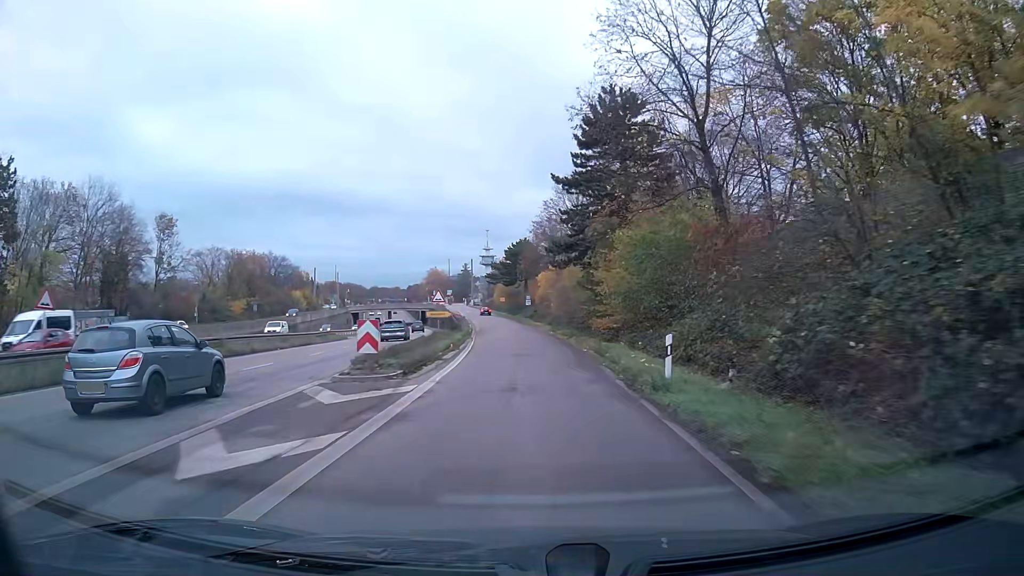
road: trunk_link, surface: asphalt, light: Day
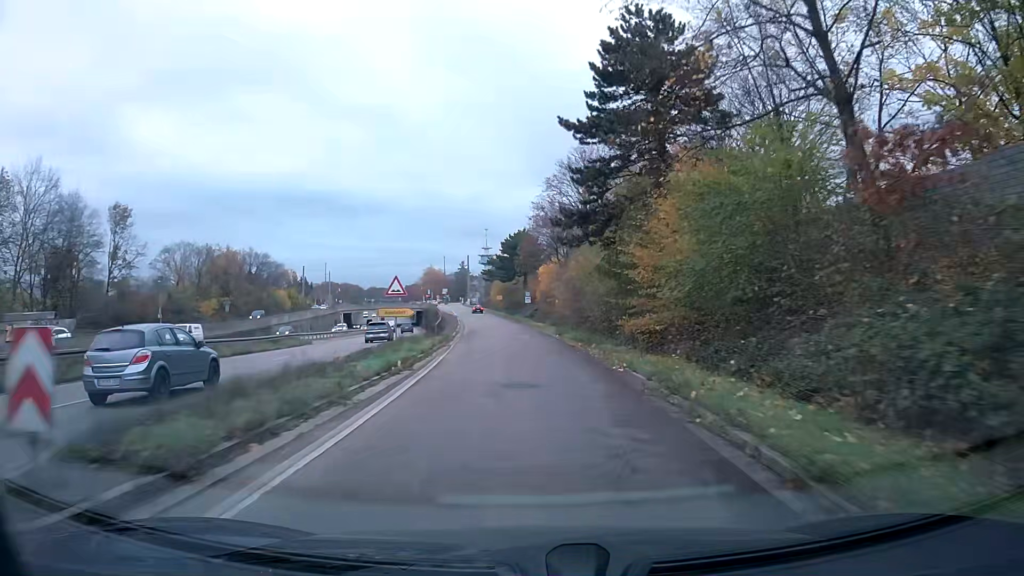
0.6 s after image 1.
(0.0, +11.4) m; 0°
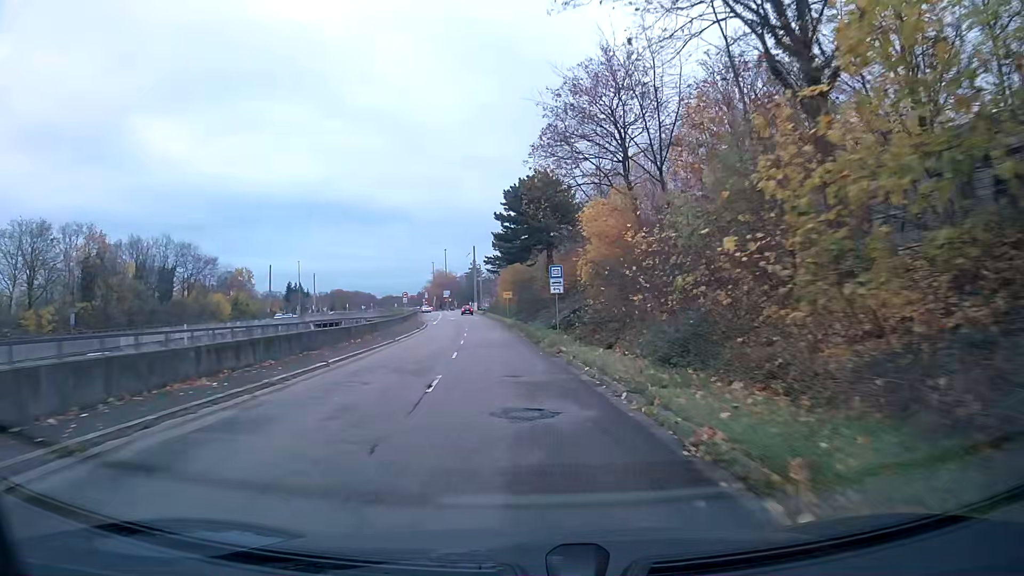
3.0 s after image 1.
(-0.7, +44.6) m; -3°
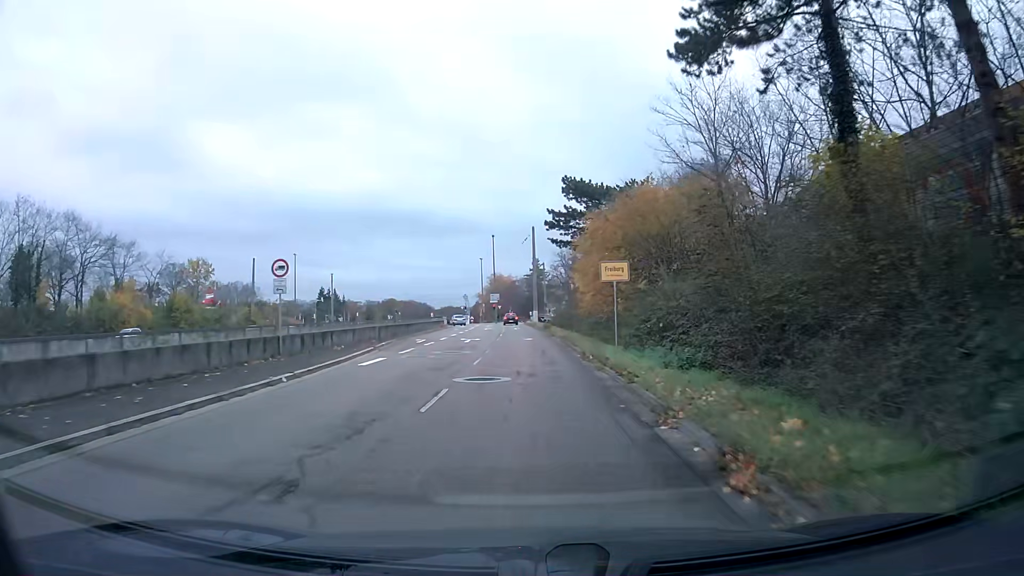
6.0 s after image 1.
(-2.7, +47.3) m; -5°
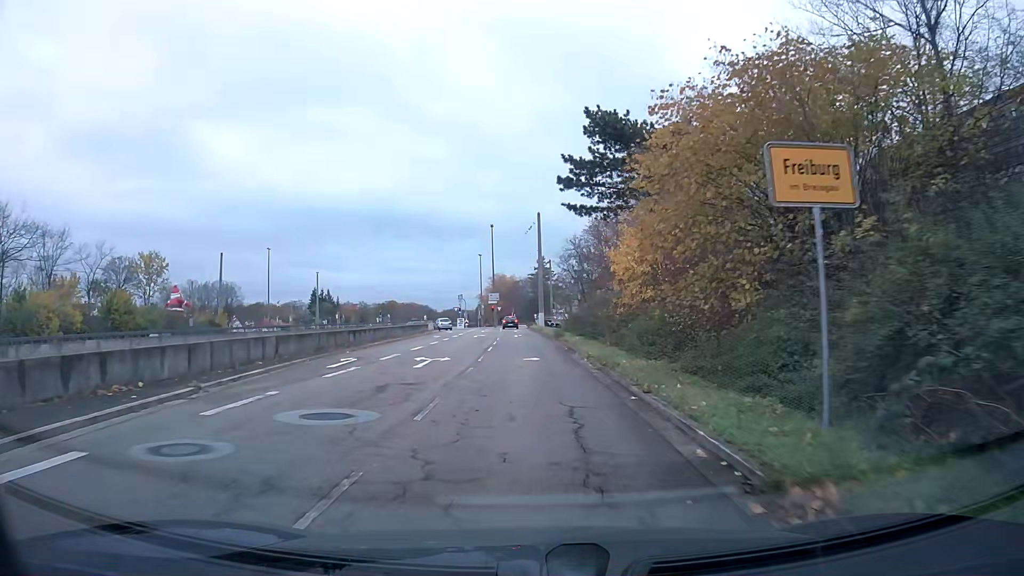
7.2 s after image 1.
(0.0, +15.5) m; 0°
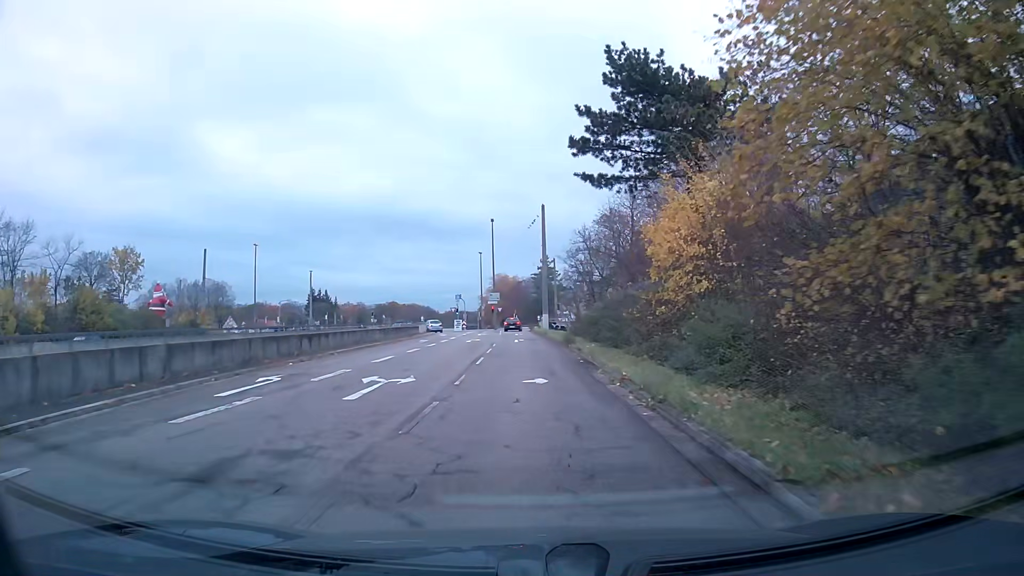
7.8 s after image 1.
(0.0, +7.0) m; 0°
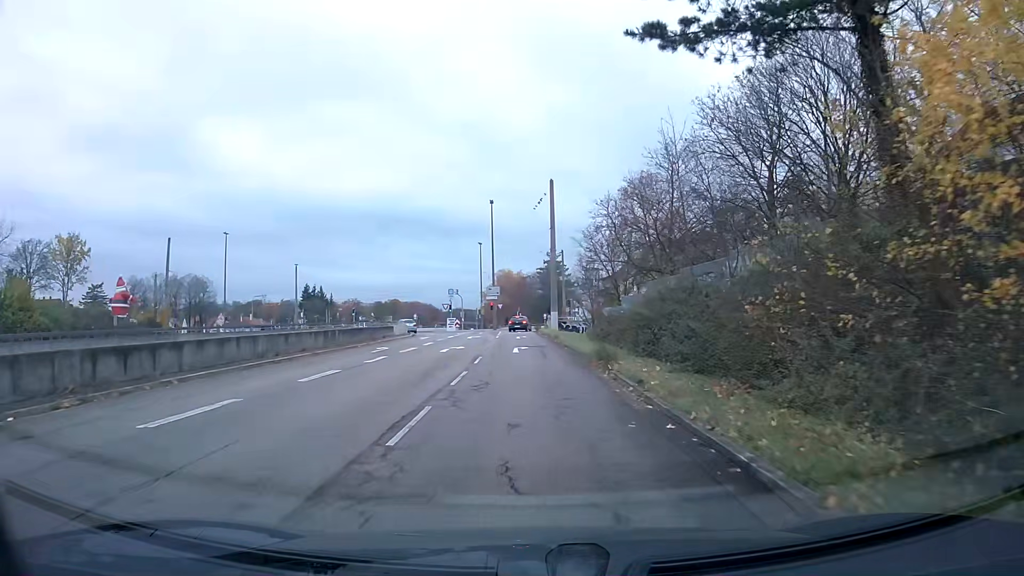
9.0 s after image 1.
(0.0, +12.8) m; 0°
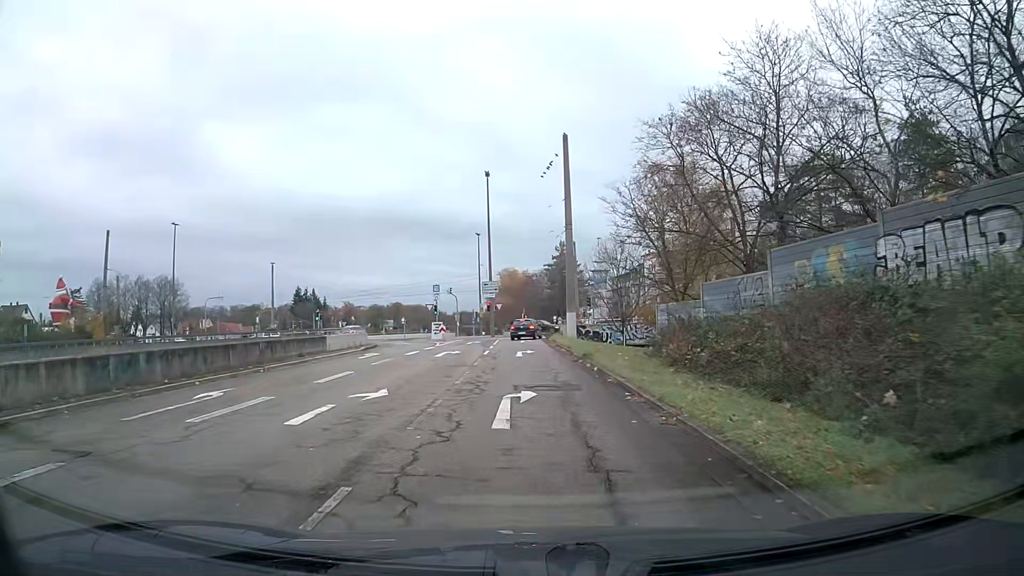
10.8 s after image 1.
(-0.1, +16.5) m; -1°
(0, +10) (0, +20) (0, +30) (-1, +40) (0, +50) (+6, +58) (+15, +60) (+25, +58) (+35, +55) (+45, +53) m
